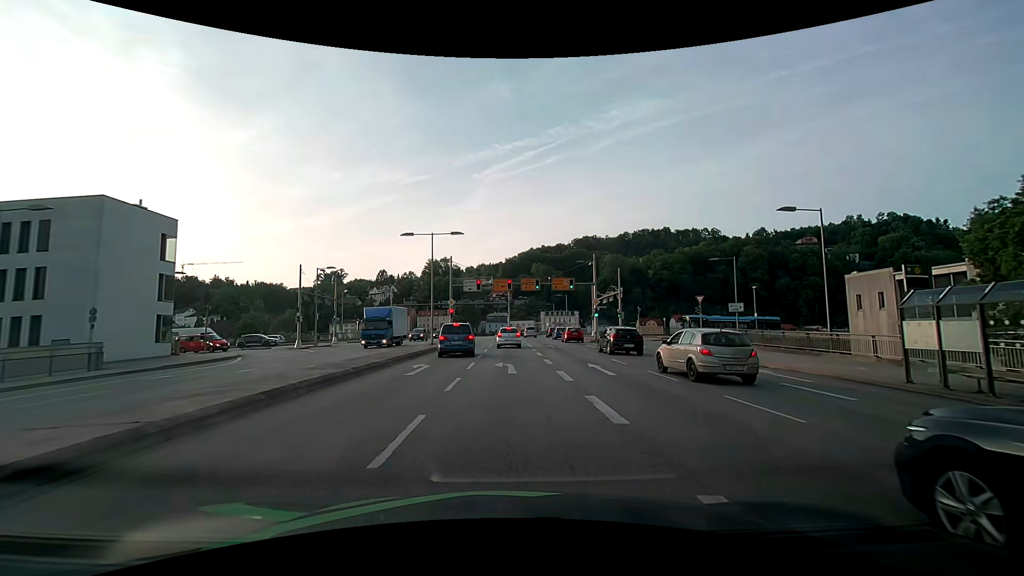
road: primary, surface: asphalt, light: Day
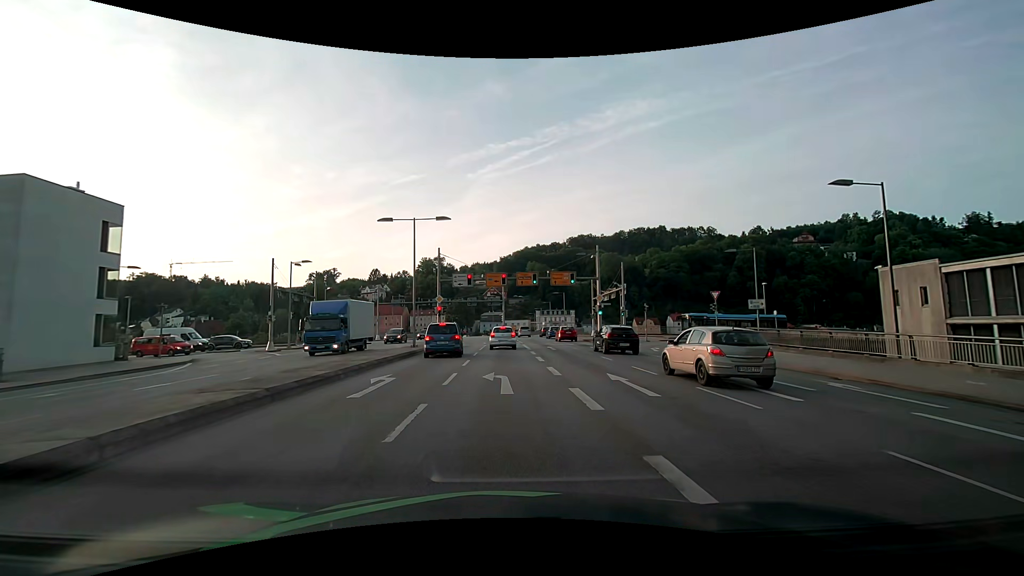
(+0.1, +4.9) m; +1°
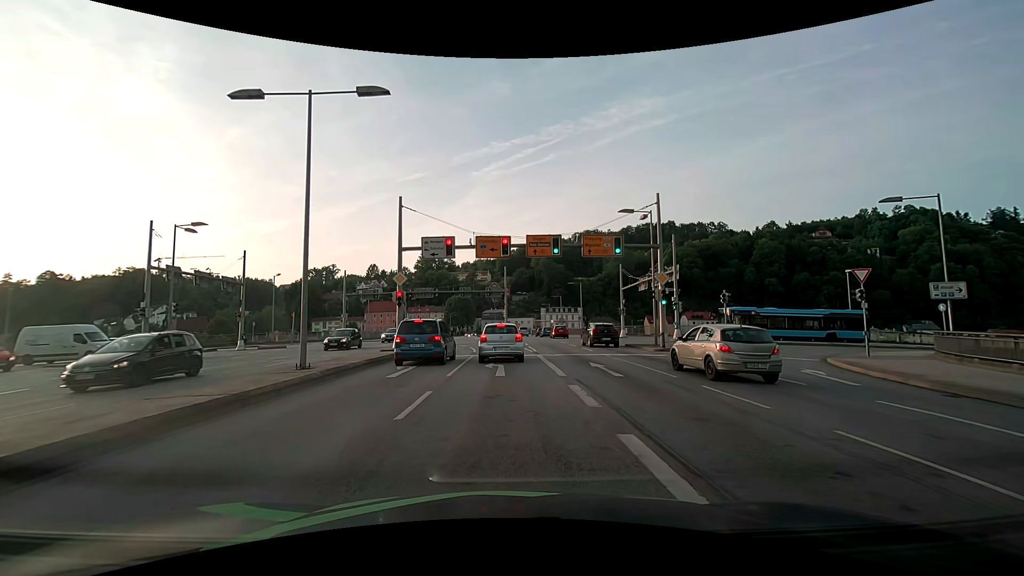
(0.0, +16.8) m; 0°
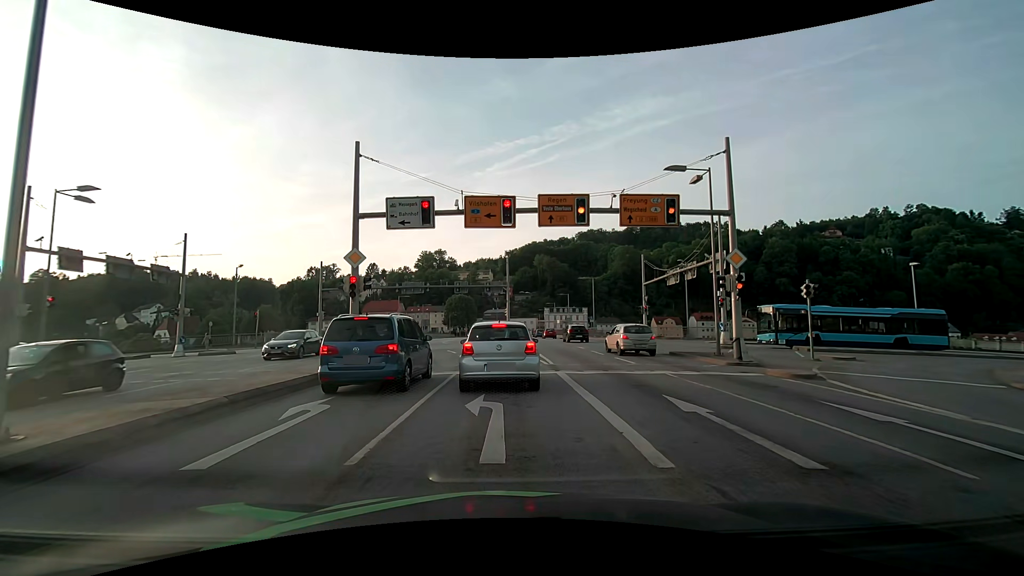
(0.0, +8.1) m; 0°
(0, +10) (0, +20) (-1, +30) (-5, +39) (-14, +44) (-24, +44) (-34, +43) (-44, +43) (-54, +42) (-64, +42) m
